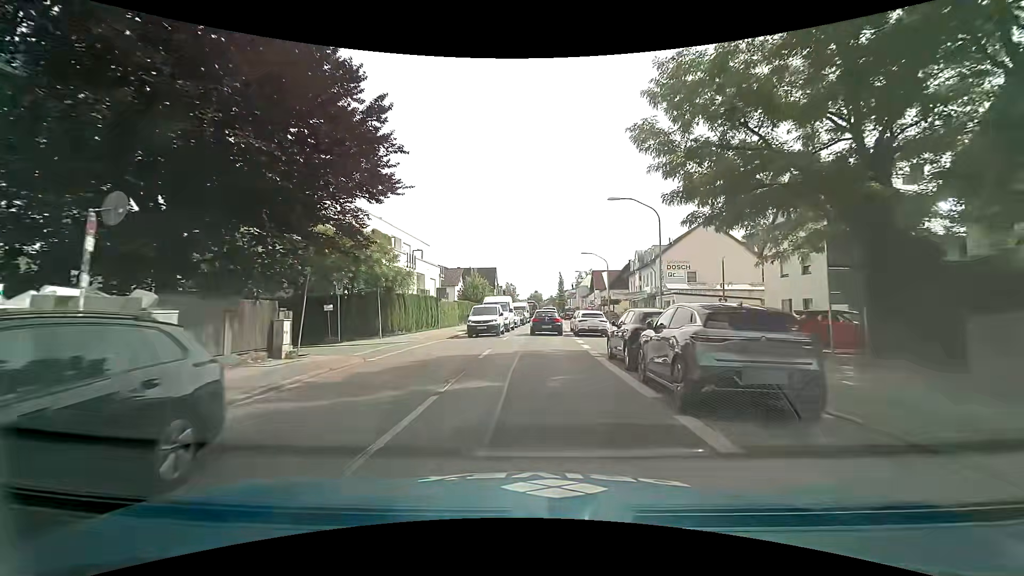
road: secondary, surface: asphalt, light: Day
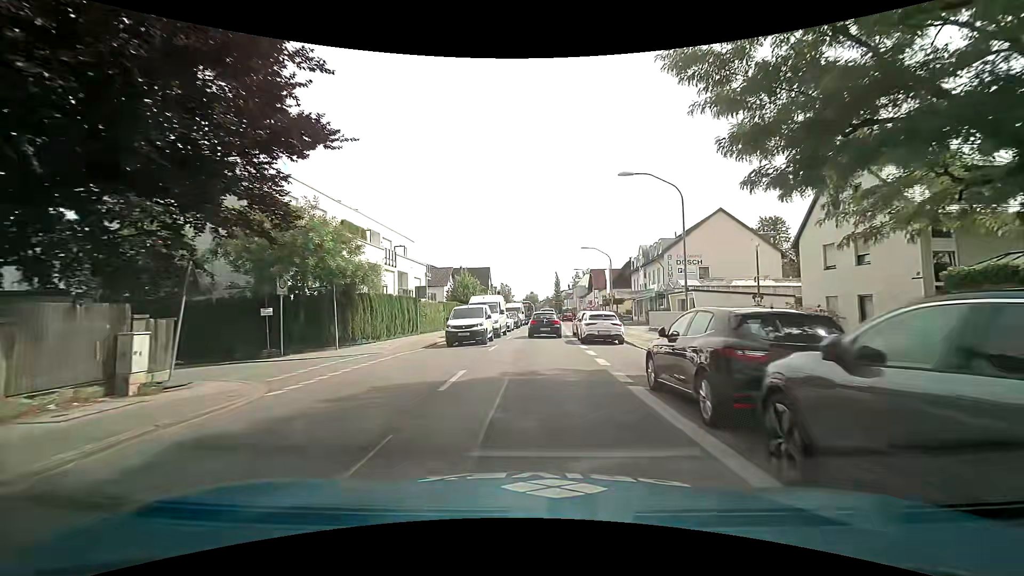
(0.0, +5.5) m; 0°
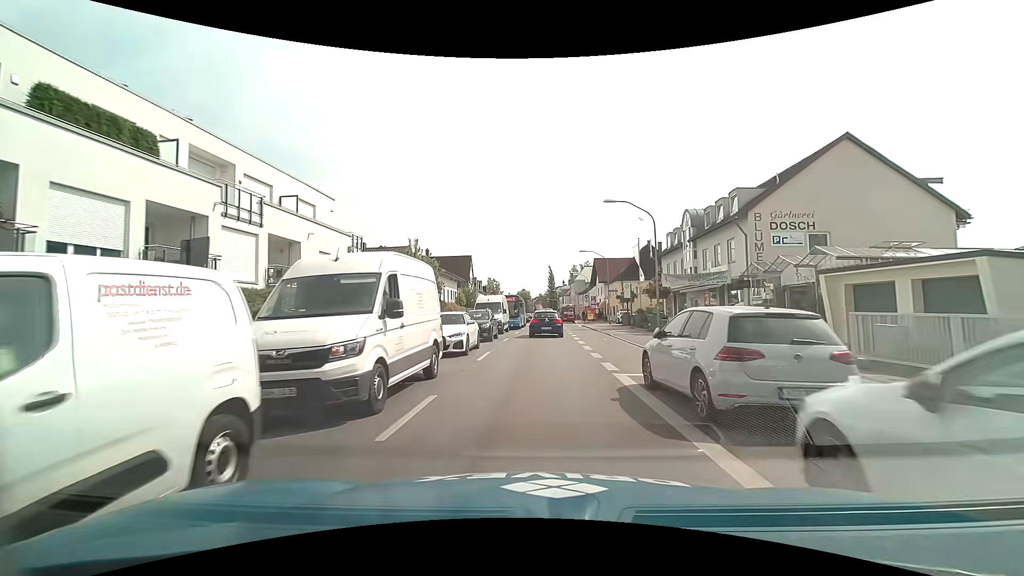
(+0.3, +21.3) m; 0°
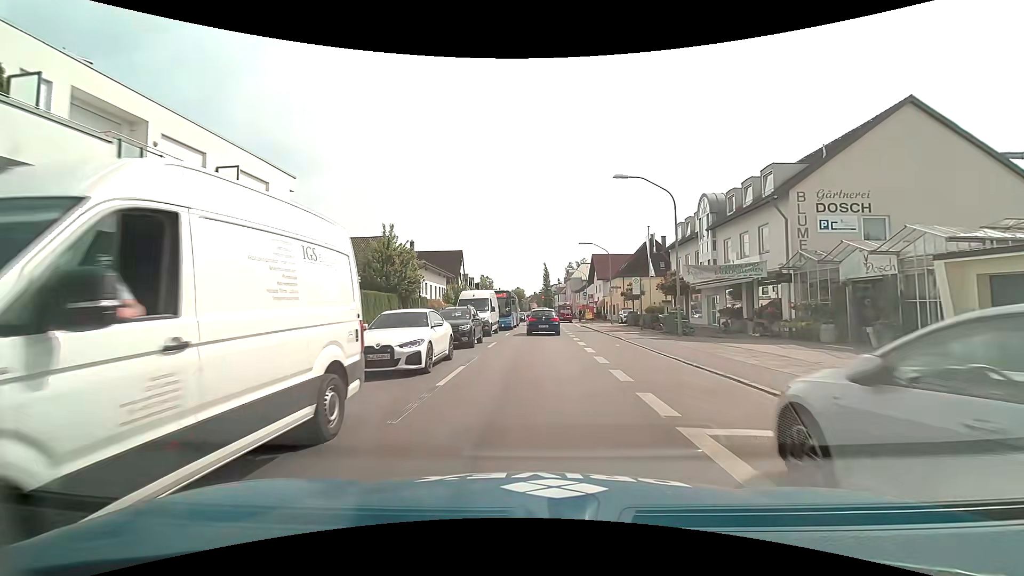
(+0.1, +5.3) m; +1°
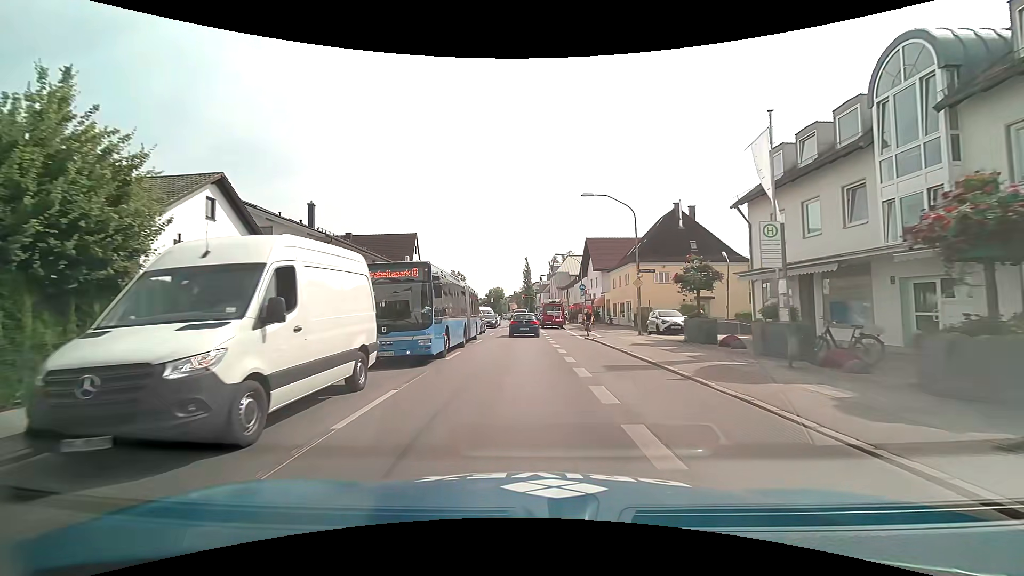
(+0.5, +21.2) m; +2°
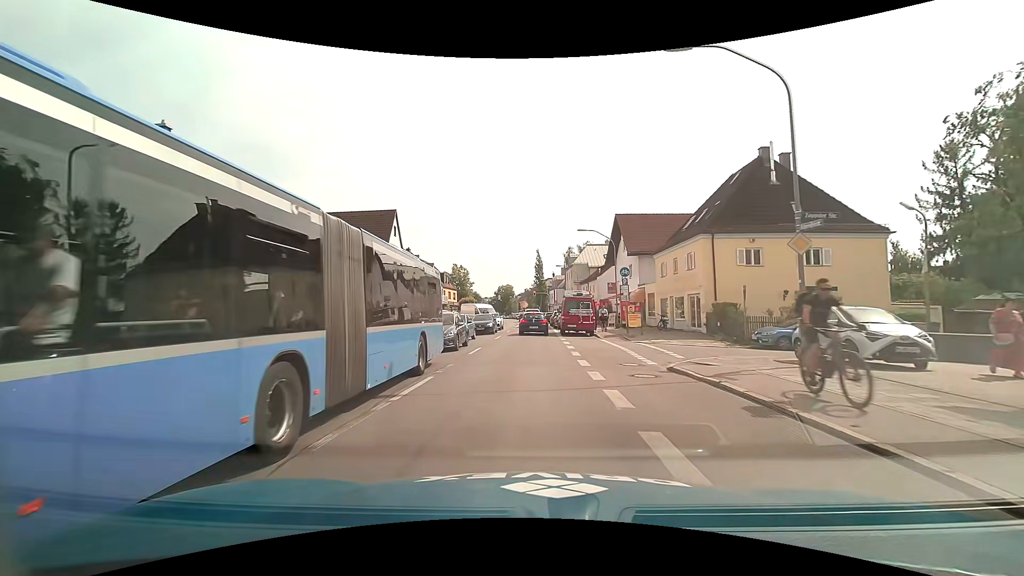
(-0.1, +15.8) m; -1°
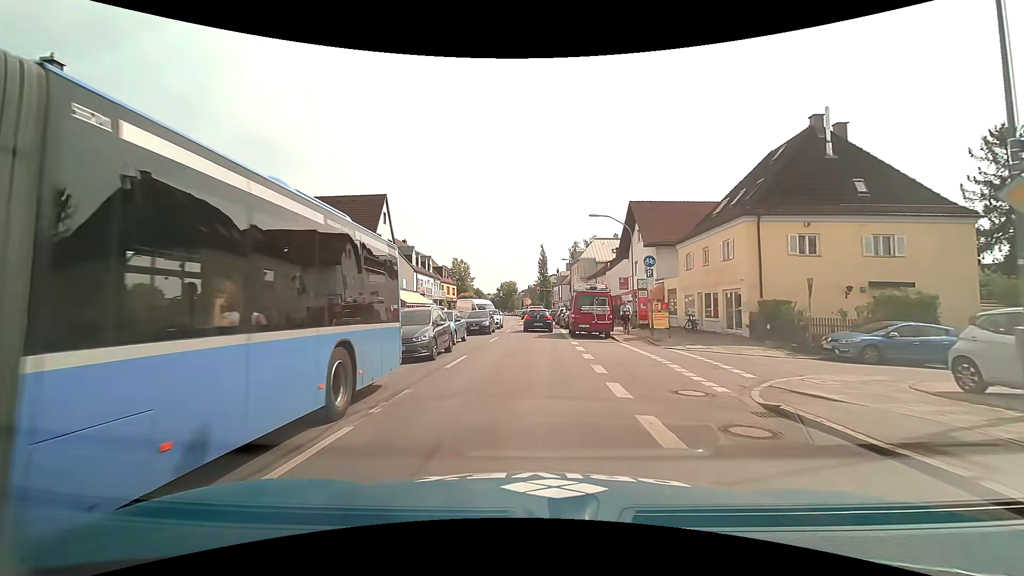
(0.0, +5.2) m; -1°
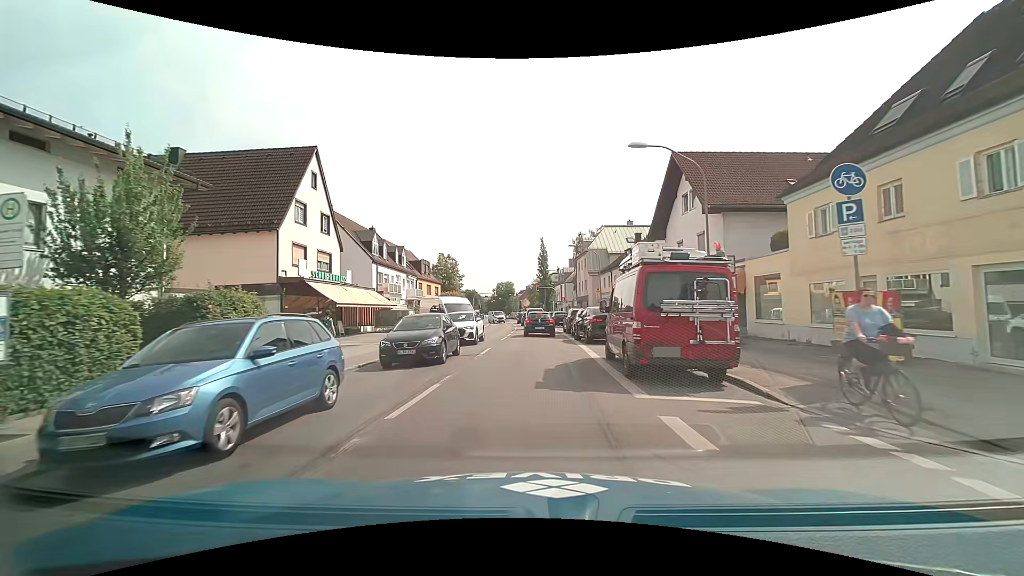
(+0.1, +15.2) m; 0°
(0, +10) (0, +20) (0, +30) (+1, +40) (0, +50) (0, +60) (-1, +70) (-1, +80) (-2, +90) (-3, +100) m
